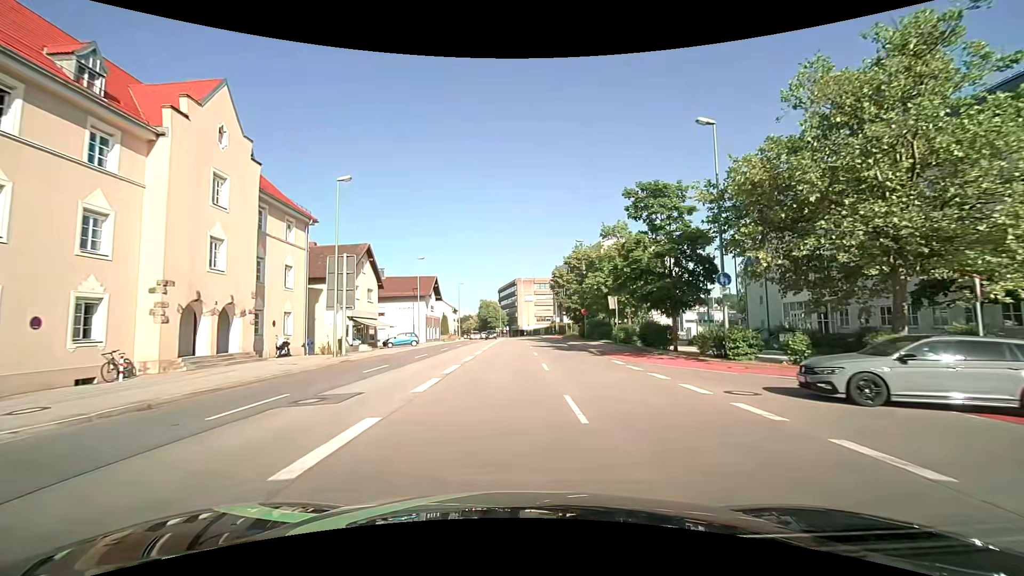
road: primary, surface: asphalt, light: Day
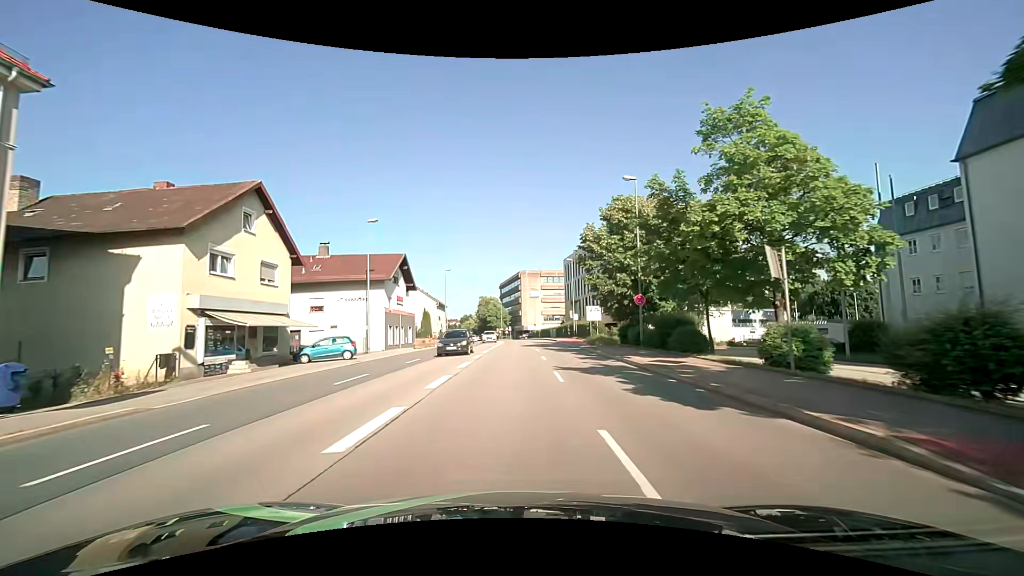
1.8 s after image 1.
(-0.1, +21.5) m; 0°
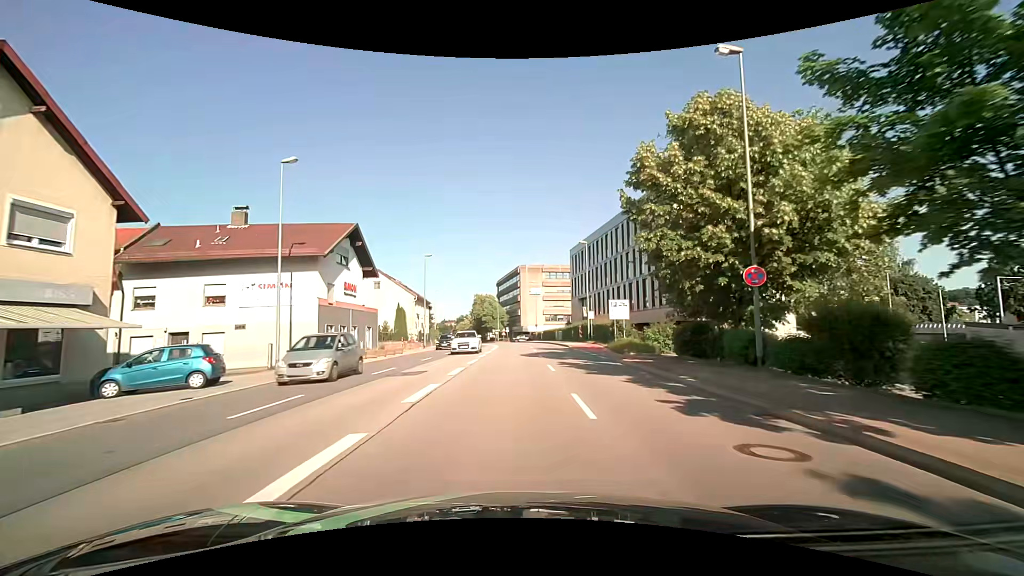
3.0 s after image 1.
(0.0, +14.2) m; 0°
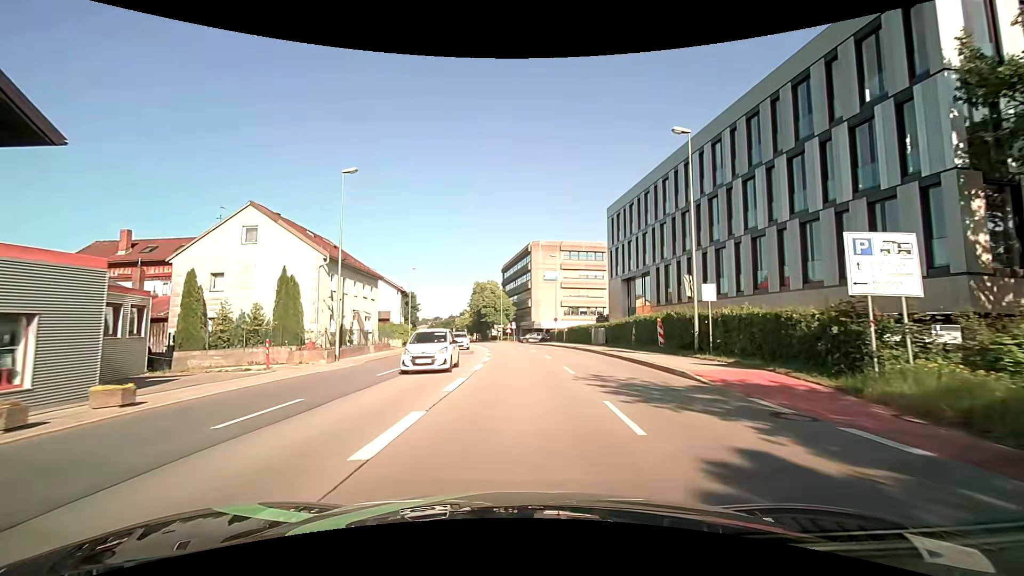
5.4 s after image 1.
(-0.3, +28.2) m; -1°
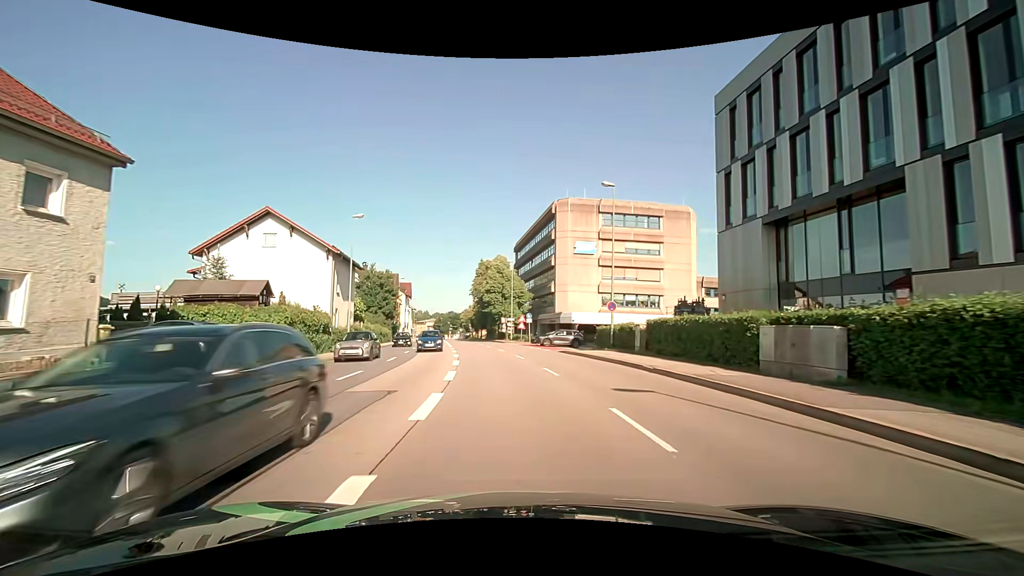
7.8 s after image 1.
(-0.3, +27.9) m; -2°
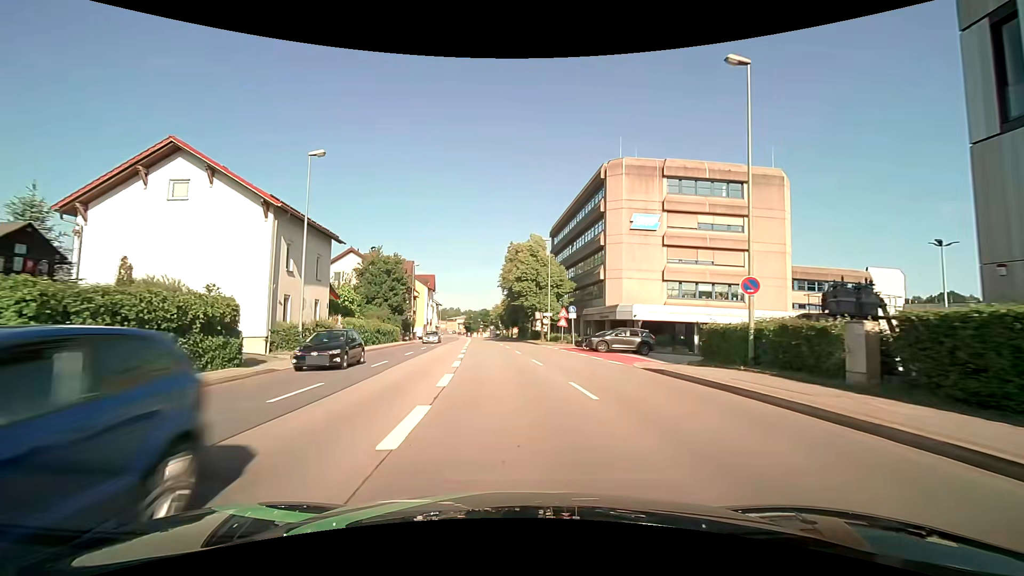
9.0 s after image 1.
(-0.5, +13.9) m; -4°
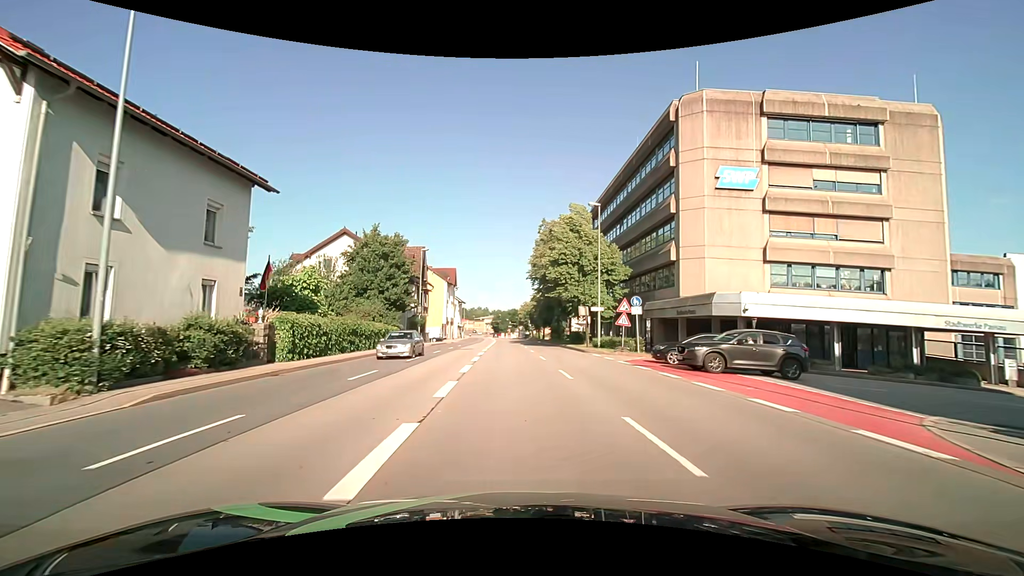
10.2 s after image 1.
(-0.4, +13.6) m; -3°
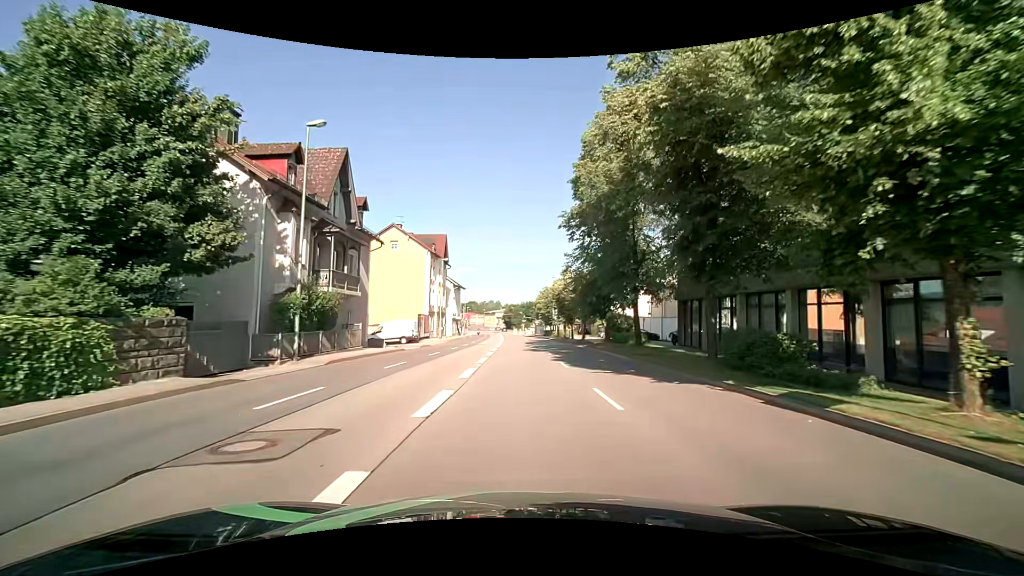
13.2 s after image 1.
(-0.6, +32.4) m; -2°
(0, +10) (0, +20) (0, +30) (0, +40) (0, +50) (-1, +60) (-1, +70) (-1, +80) (-1, +90) (-2, +100) m
